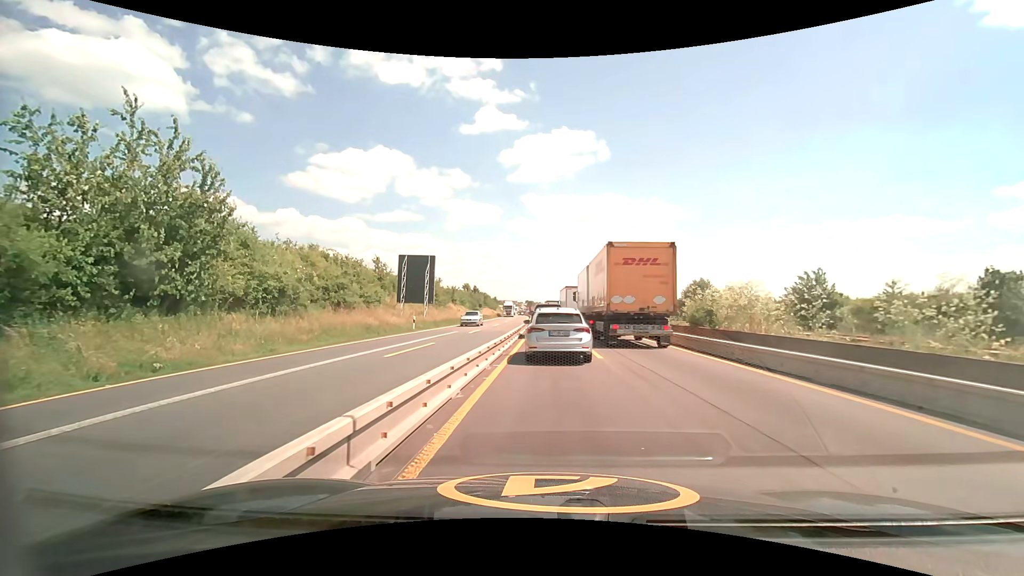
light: Day
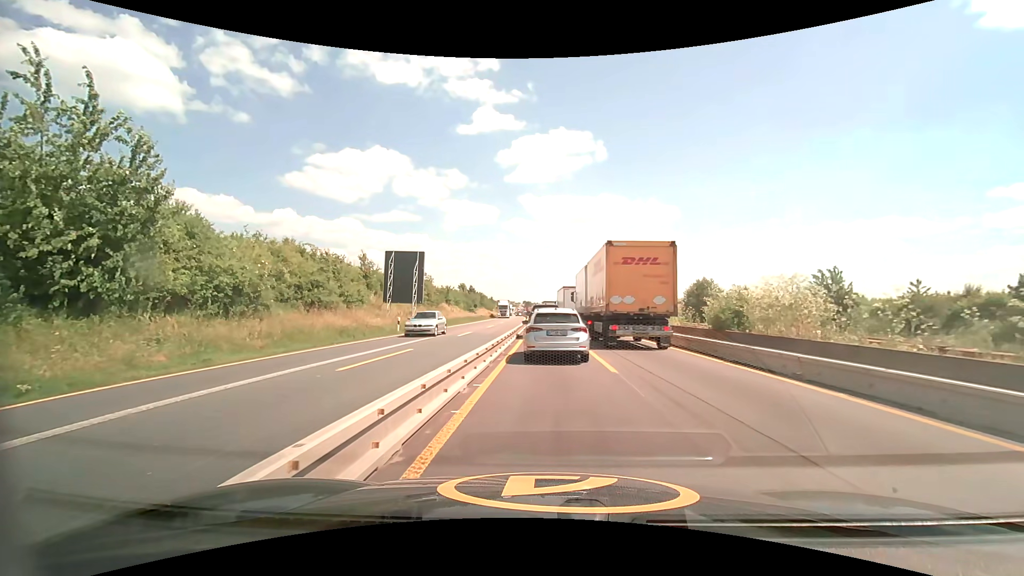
(0.0, +3.3) m; 0°
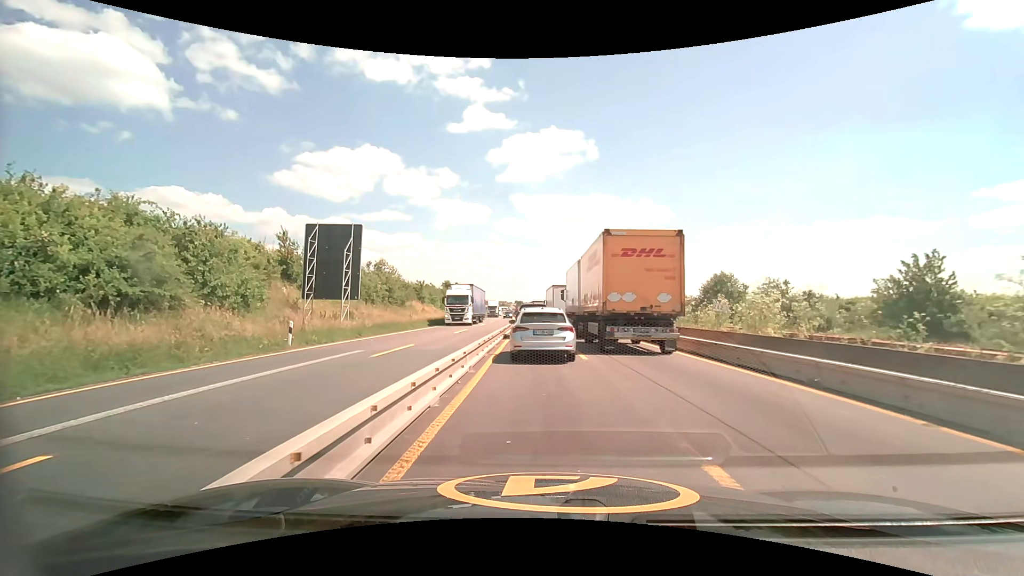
(+0.2, +13.3) m; +1°
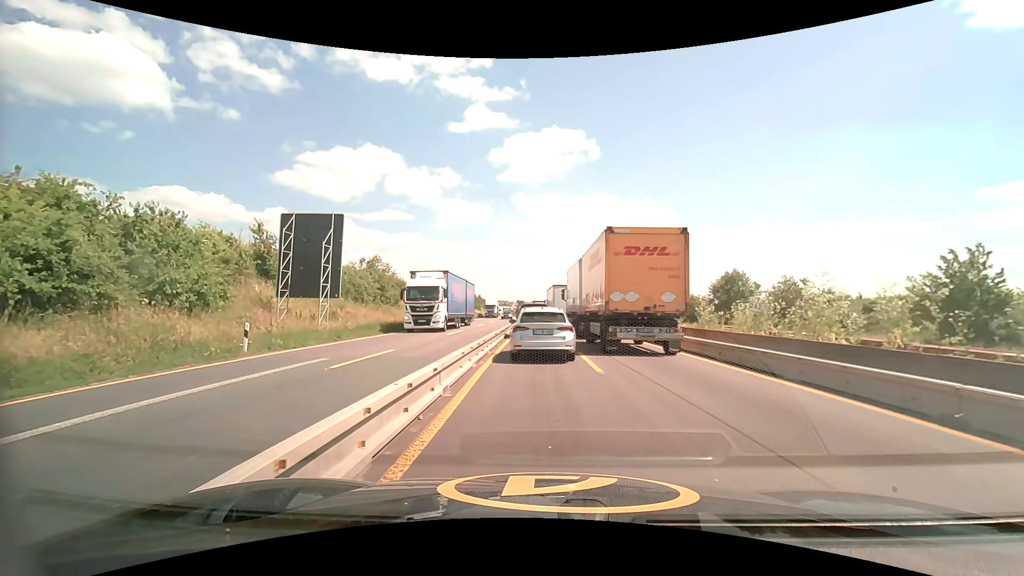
(0.0, +3.1) m; 0°
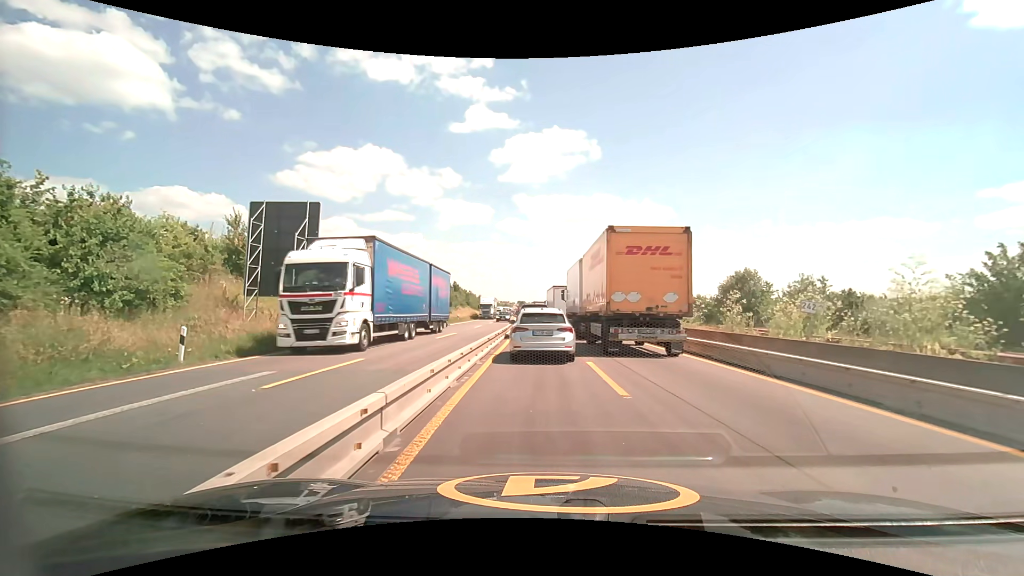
(0.0, +3.1) m; 0°
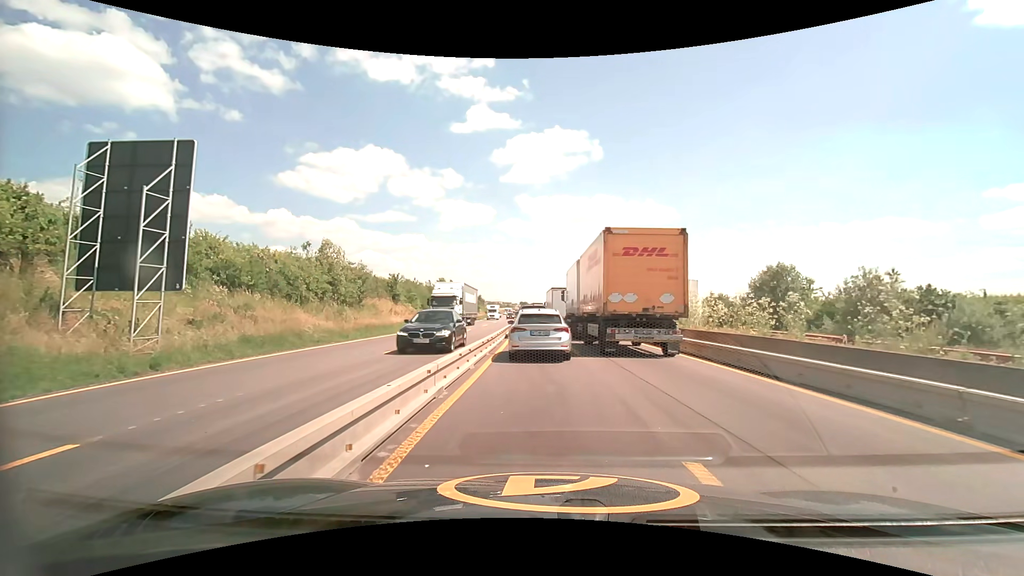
(0.0, +9.0) m; 0°
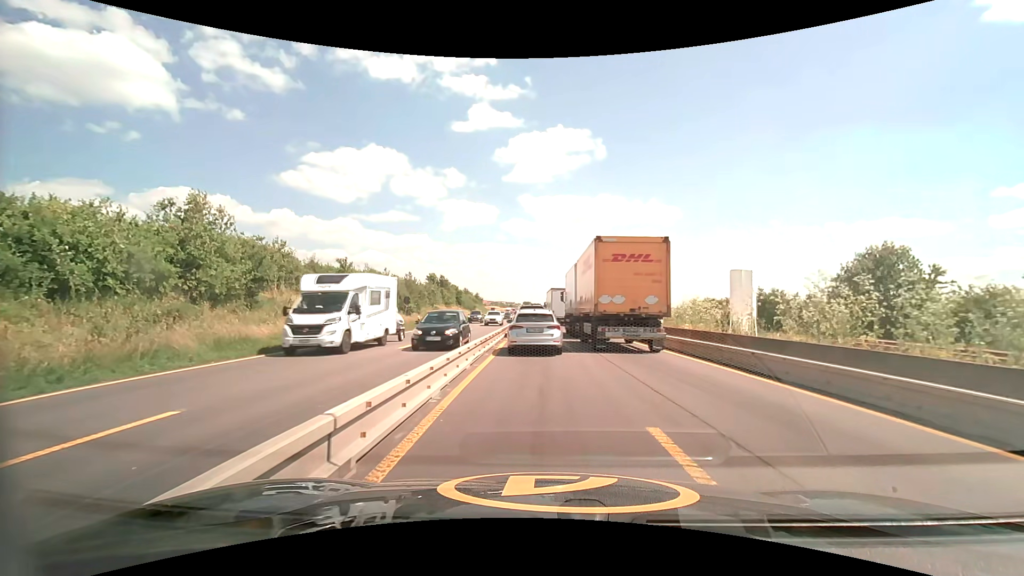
(-0.1, +16.2) m; -1°
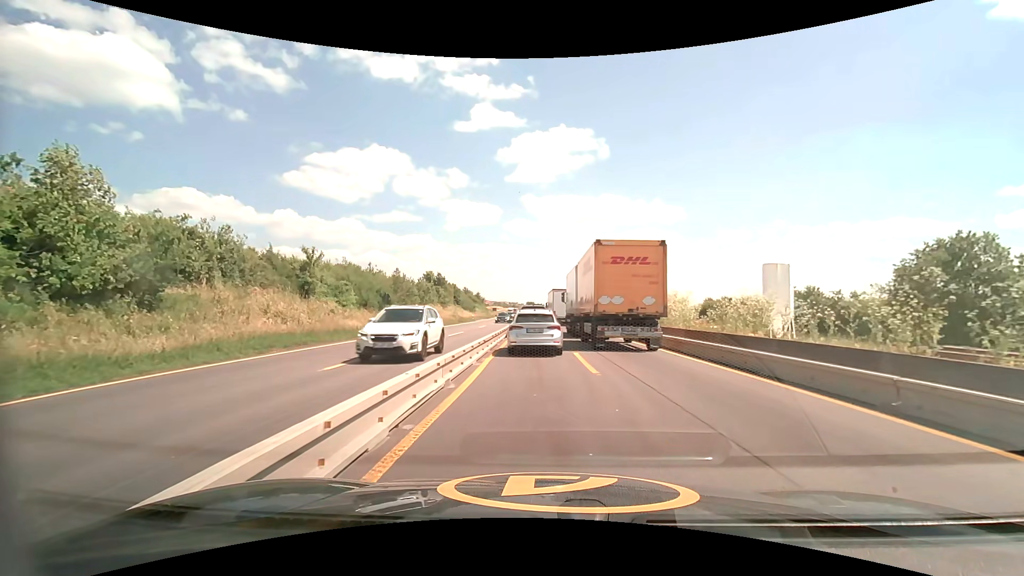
(0.0, +6.9) m; 0°
(0, +10) (0, +20) (0, +30) (-1, +40) (-1, +50) (-1, +60) (-1, +70) (-1, +80) (-2, +90) (-2, +100) m
